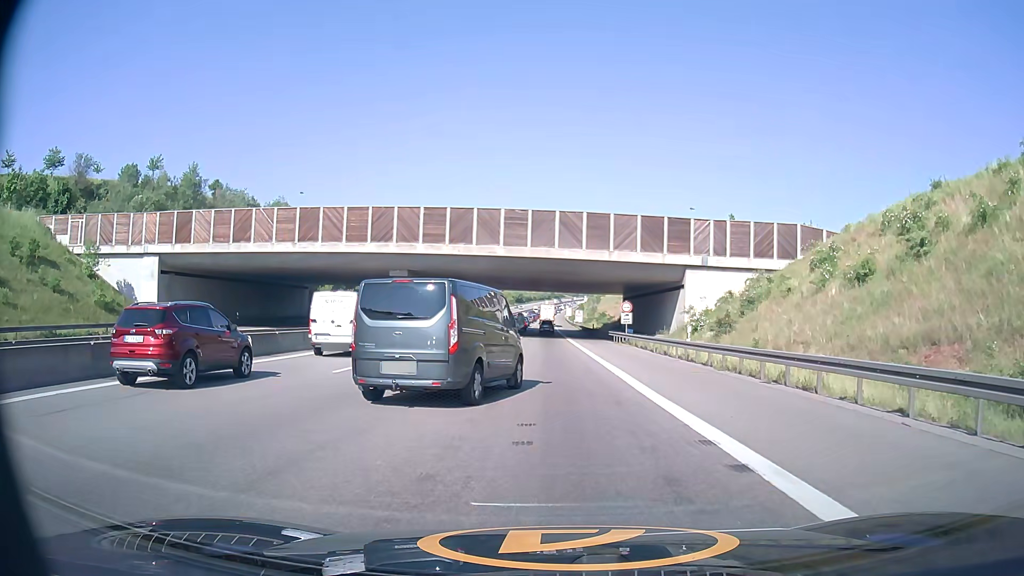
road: motorway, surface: asphalt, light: Day
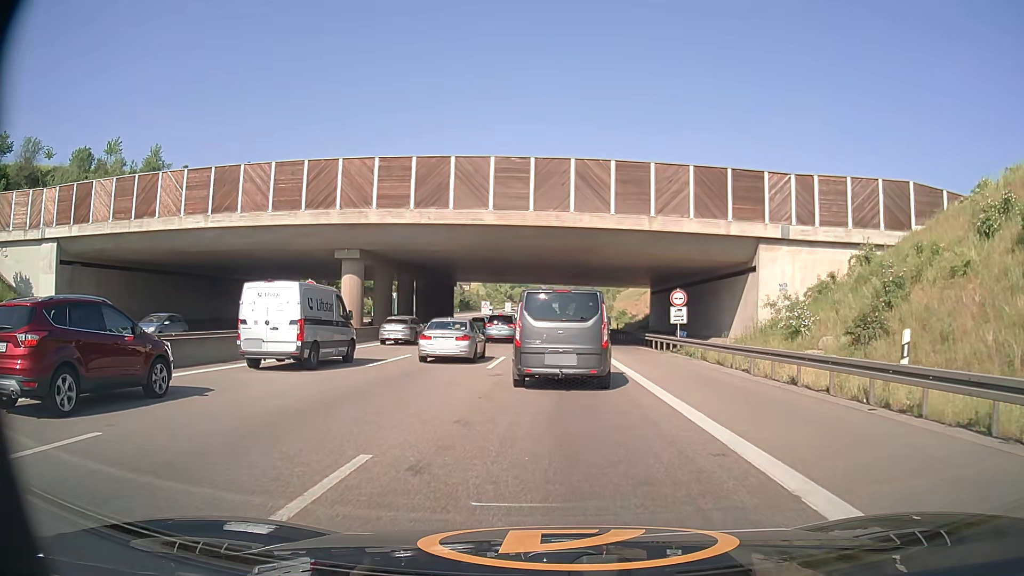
(-0.2, +16.3) m; -1°
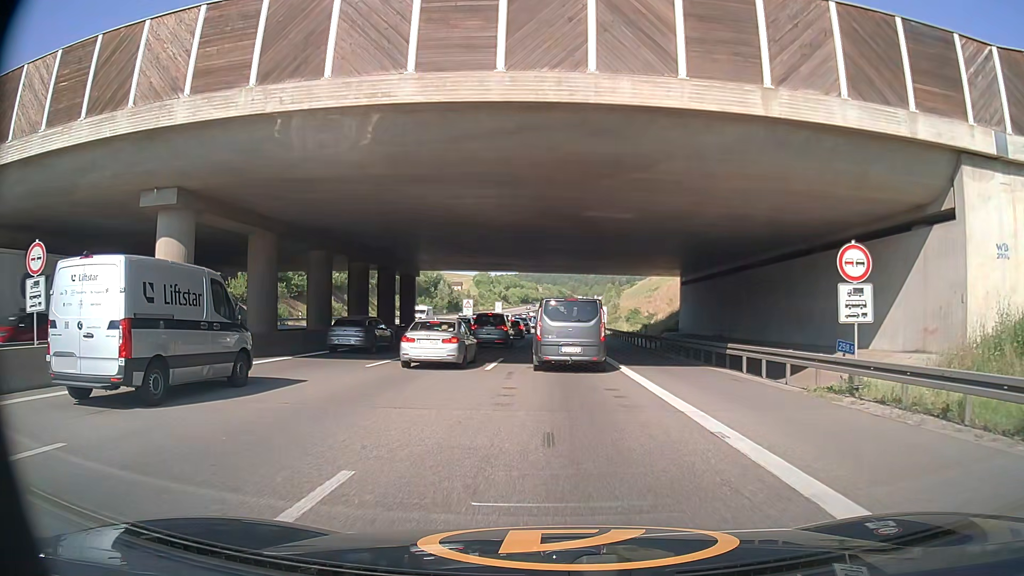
(-0.1, +19.4) m; 0°
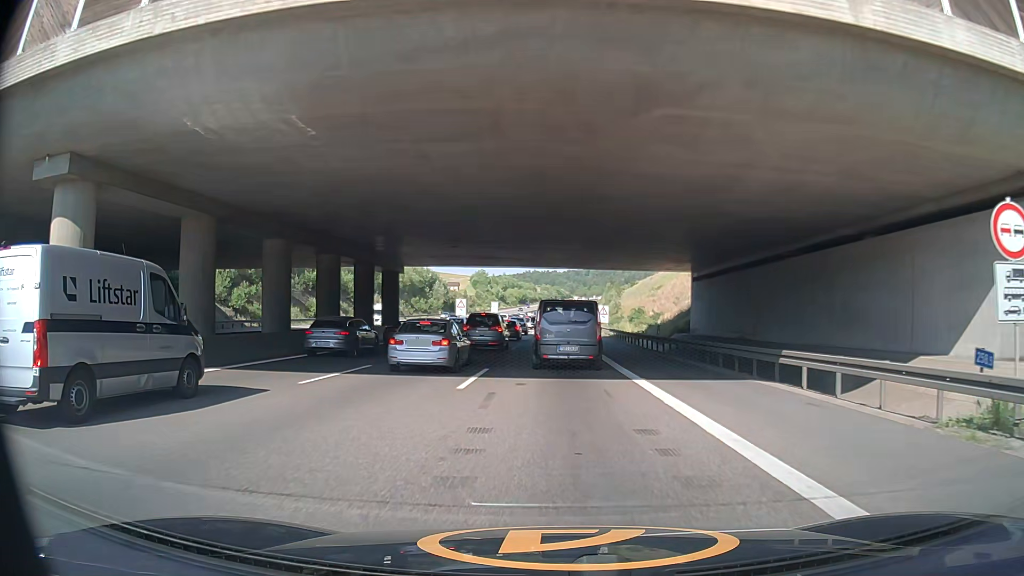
(0.0, +5.3) m; 0°
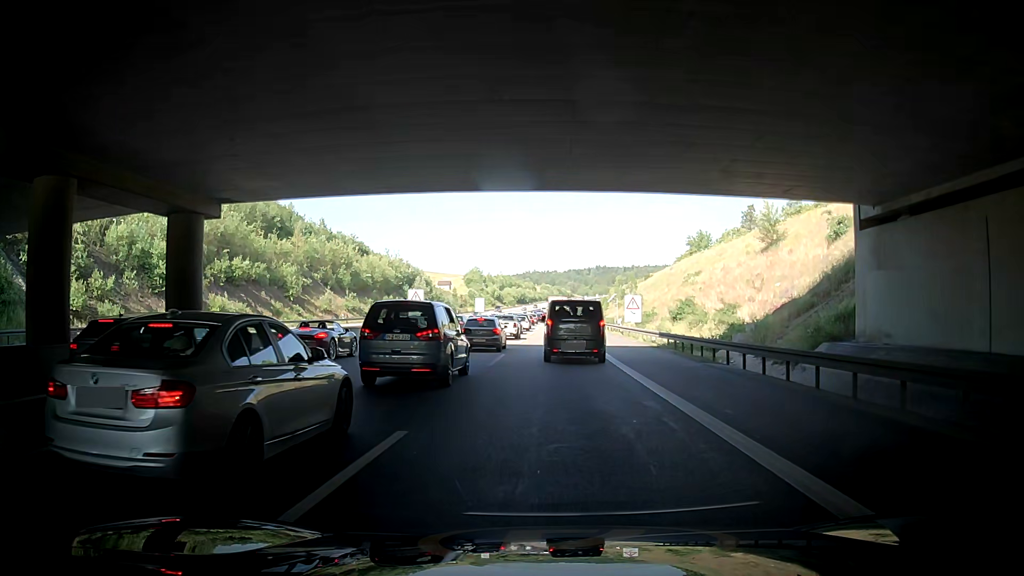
(0.0, +28.8) m; +1°
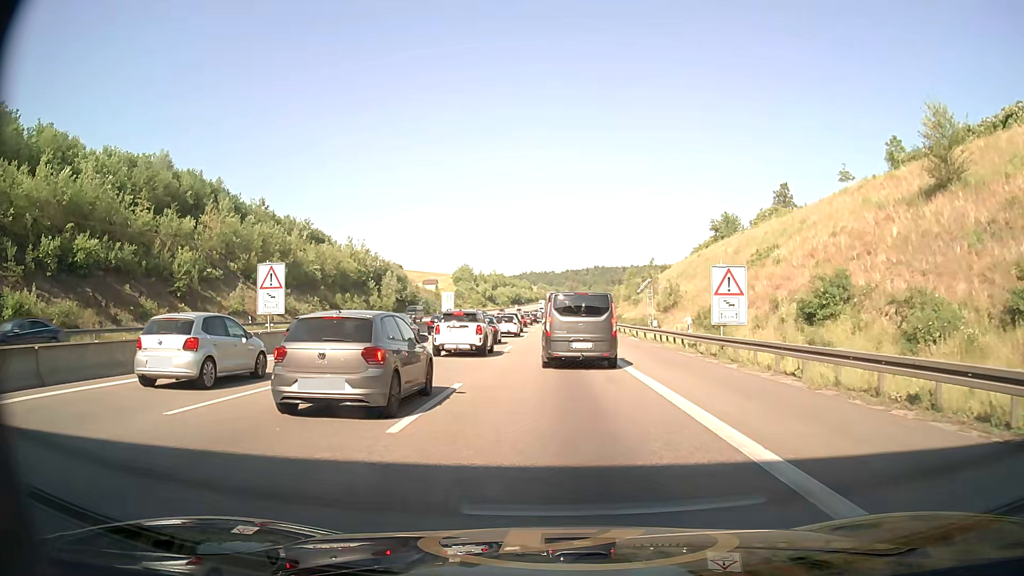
(+0.6, +29.0) m; 0°
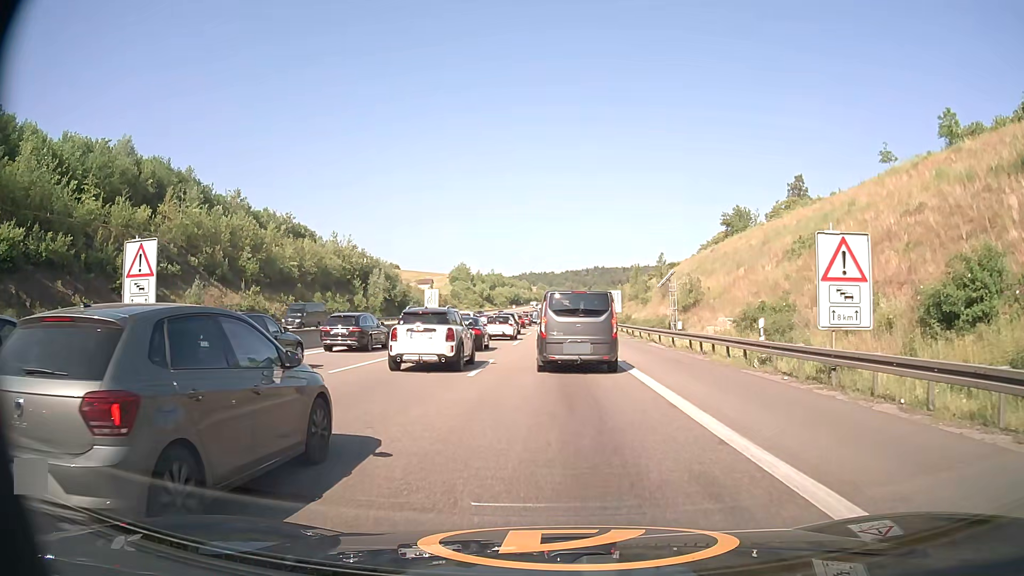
(0.0, +9.6) m; 0°
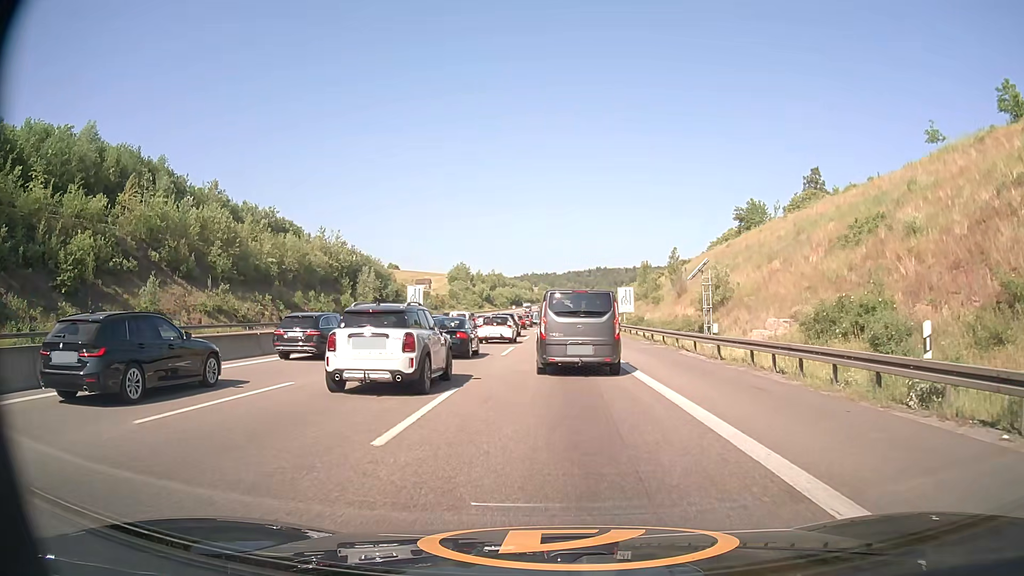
(0.0, +8.4) m; 0°
(0, +10) (0, +20) (0, +30) (0, +40) (0, +50) (0, +60) (0, +70) (0, +80) (+1, +90) (+1, +100) m
